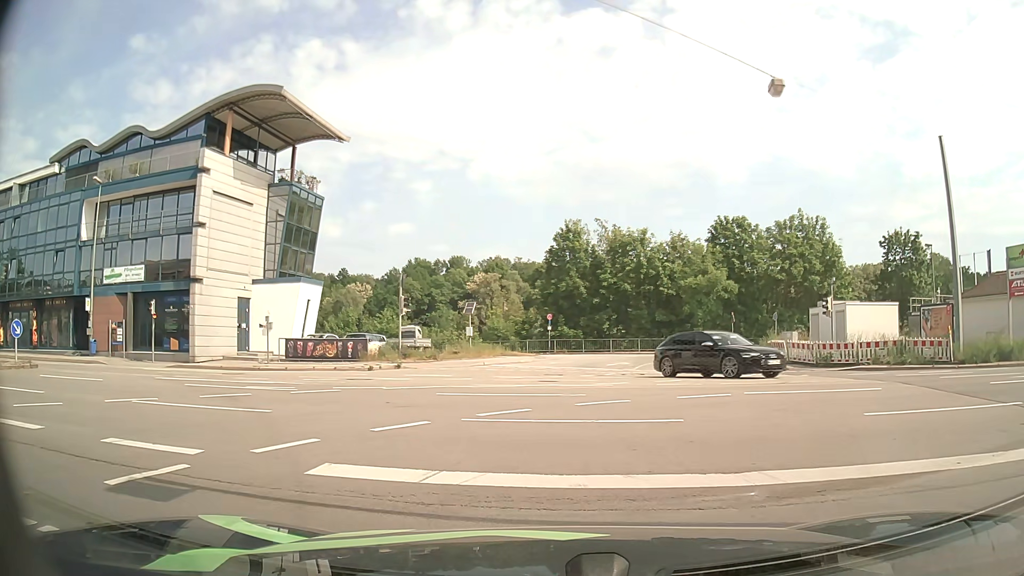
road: tertiary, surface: asphalt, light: Day
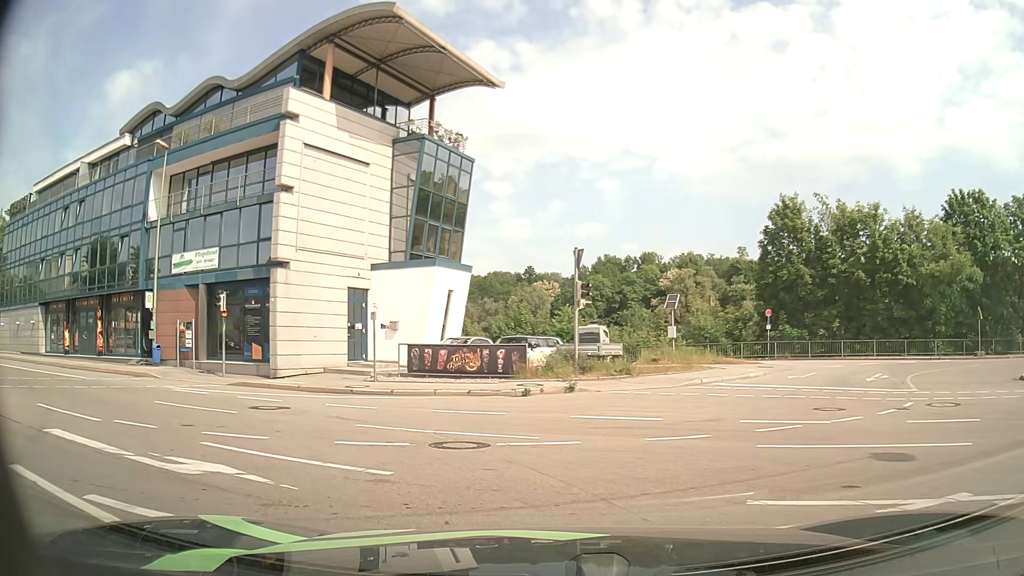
(-1.2, +10.8) m; -16°
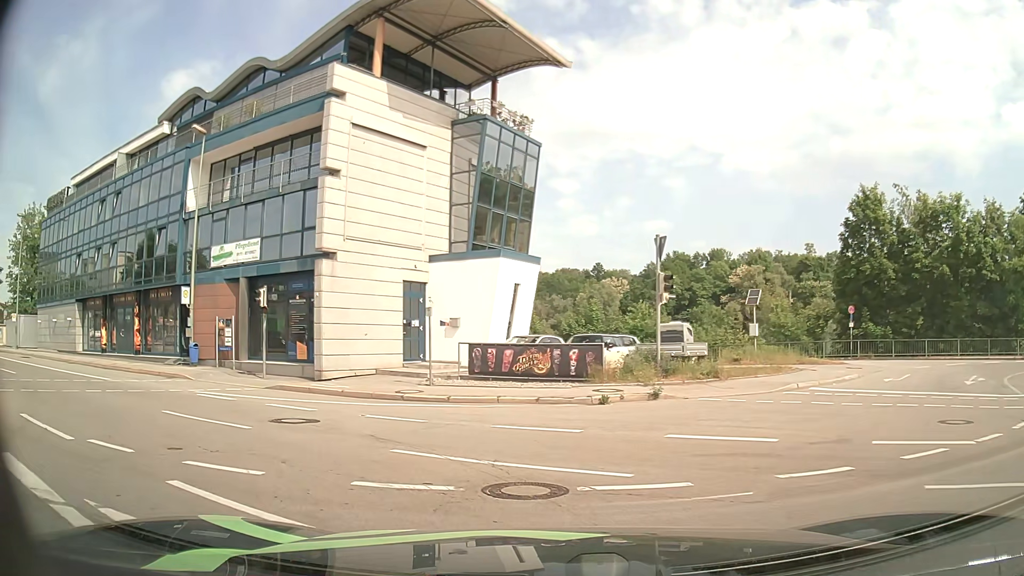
(-0.1, +2.5) m; -5°
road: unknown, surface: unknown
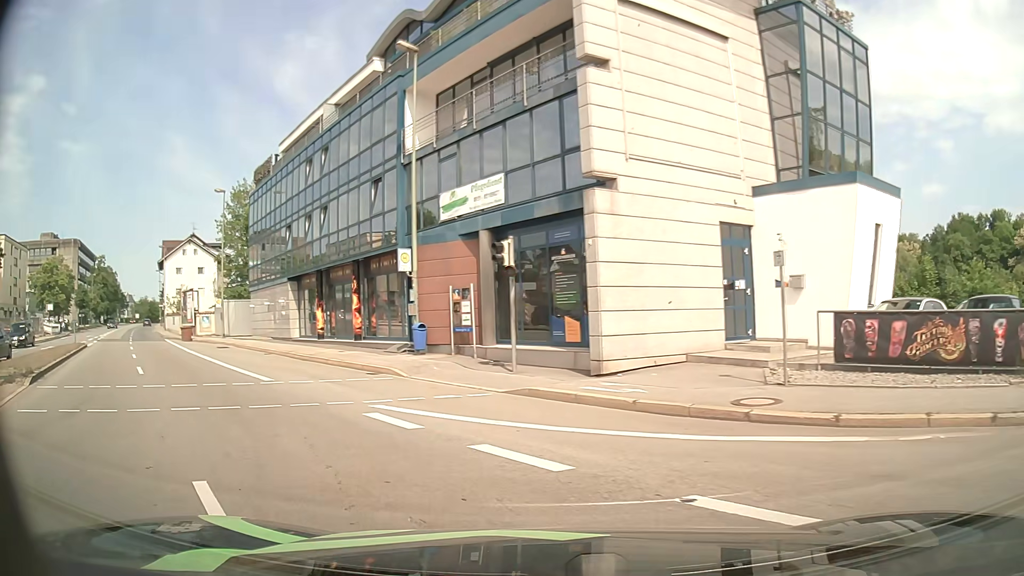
(-1.6, +7.9) m; -25°
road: primary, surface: asphalt
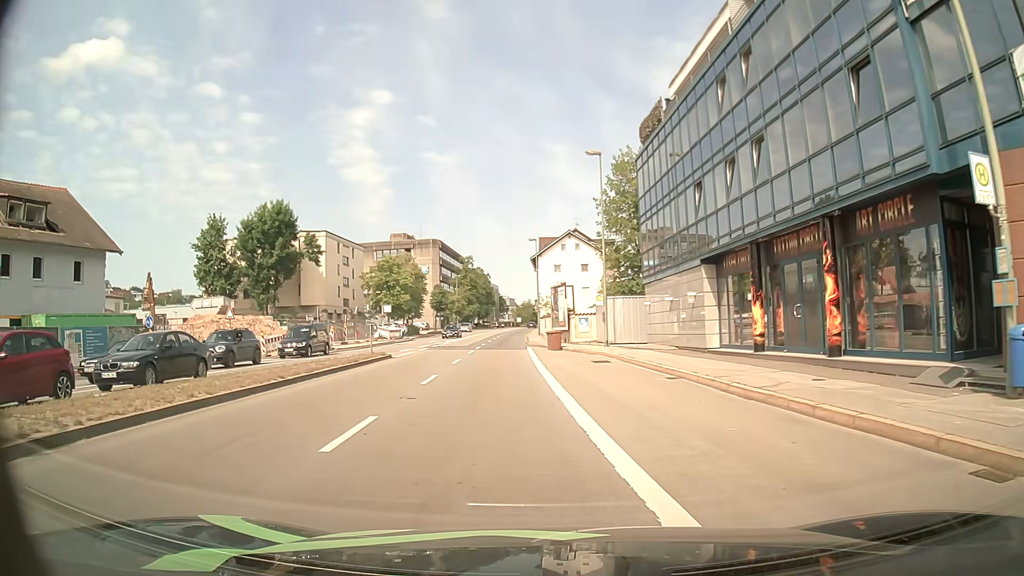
(-4.2, +11.7) m; -33°
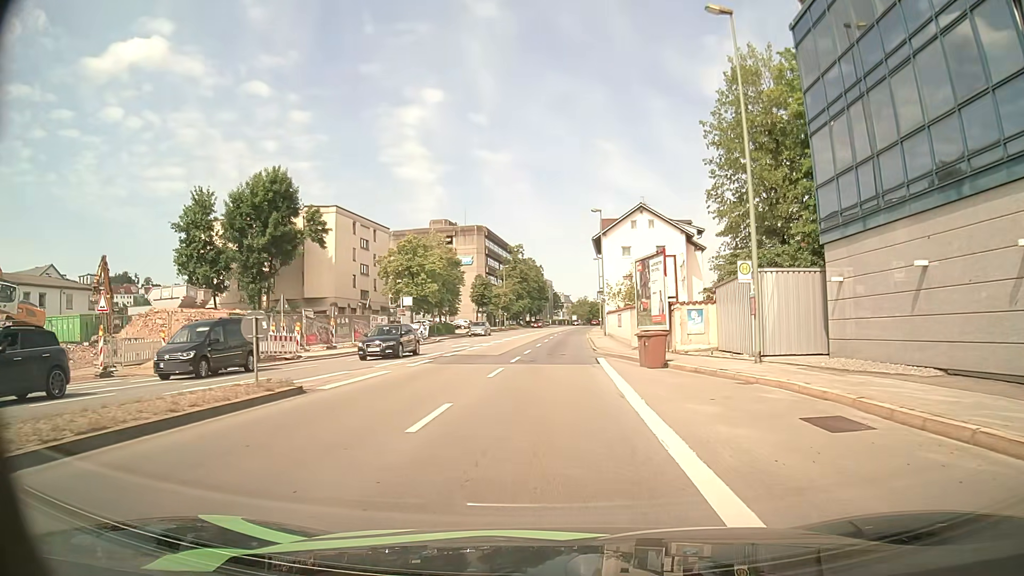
(-0.9, +17.2) m; -4°
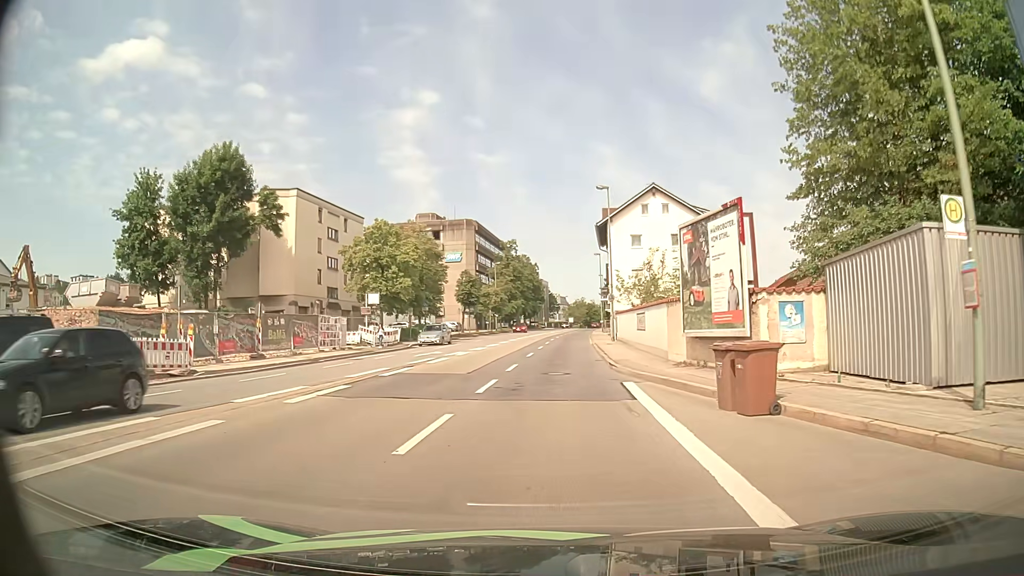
(0.0, +10.2) m; 0°
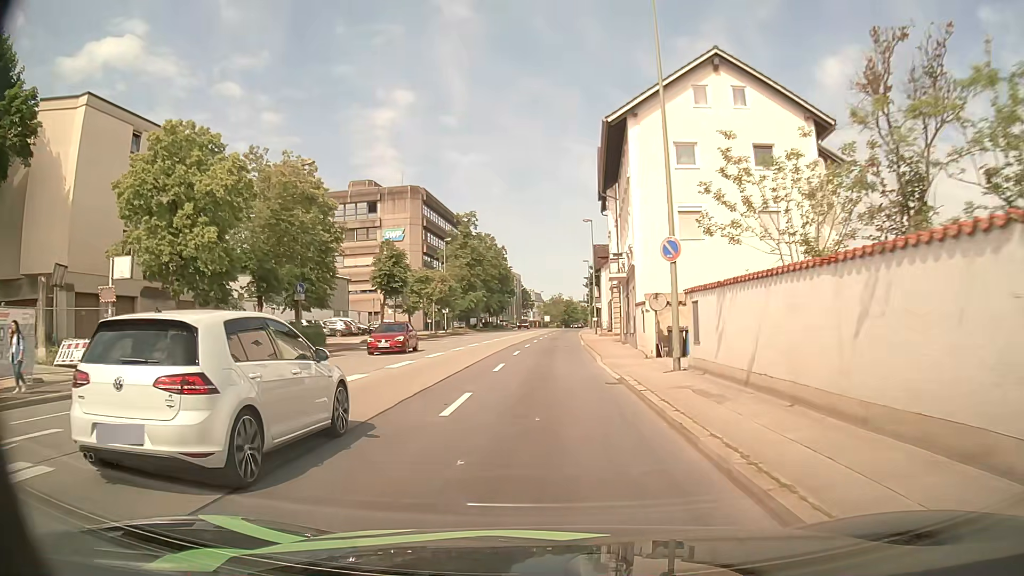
(+0.7, +28.0) m; +3°
(0, +10) (0, +20) (0, +30) (0, +40) (0, +50) (0, +60) (+1, +70) (+1, +80) (+2, +90) (+2, +100) m
